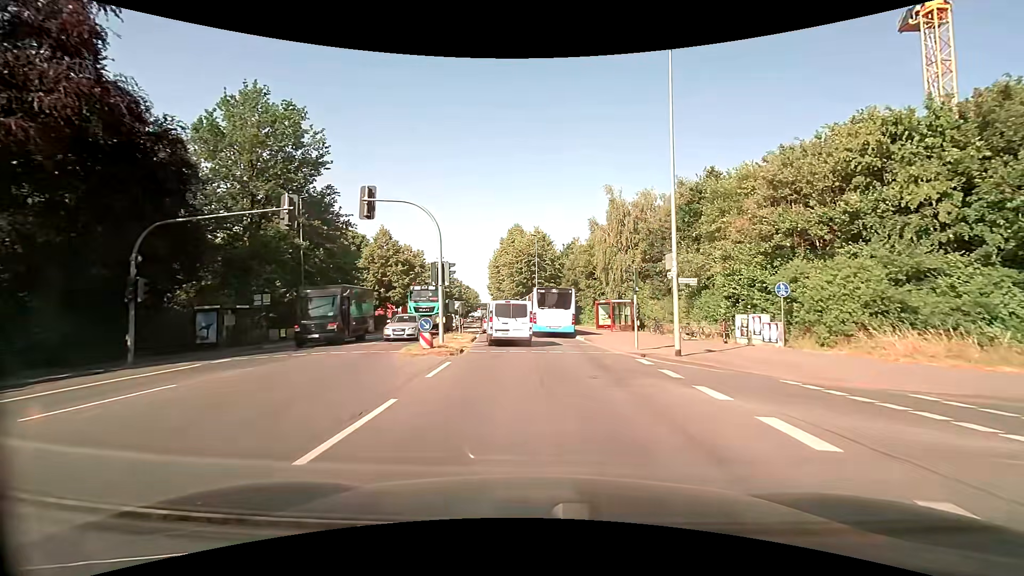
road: secondary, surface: asphalt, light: Day
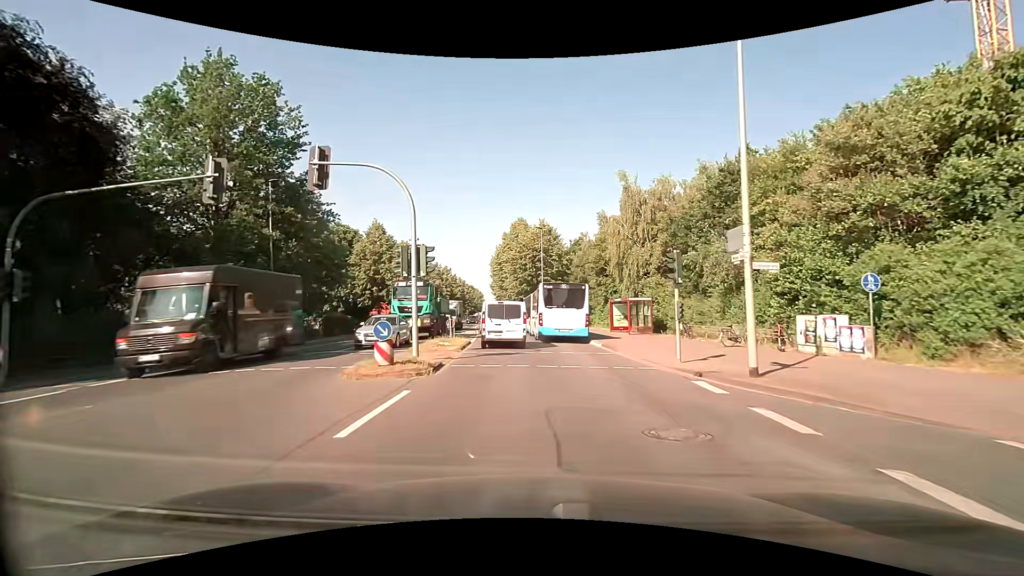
(0.0, +5.1) m; -1°
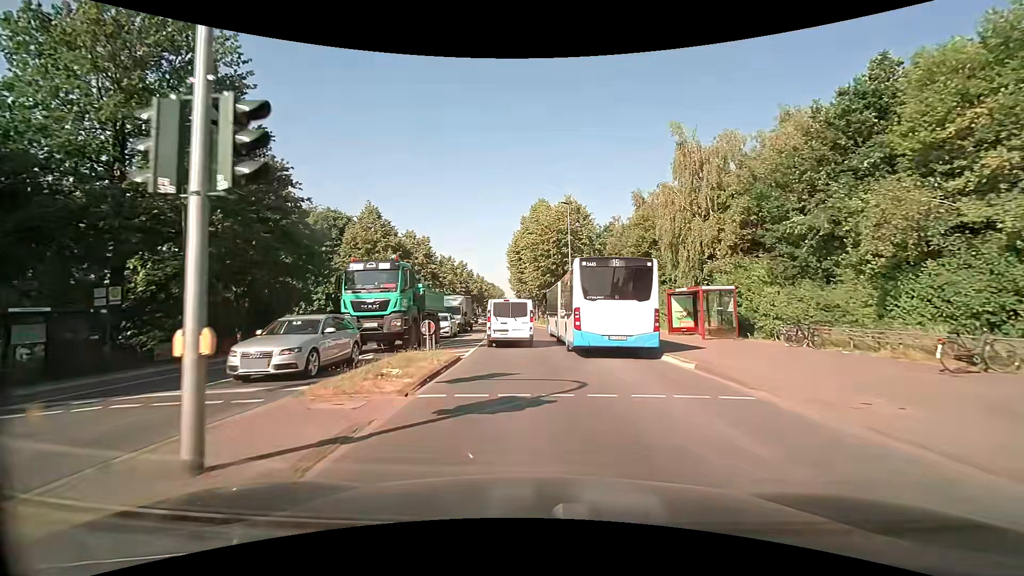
(-0.1, +10.2) m; -2°
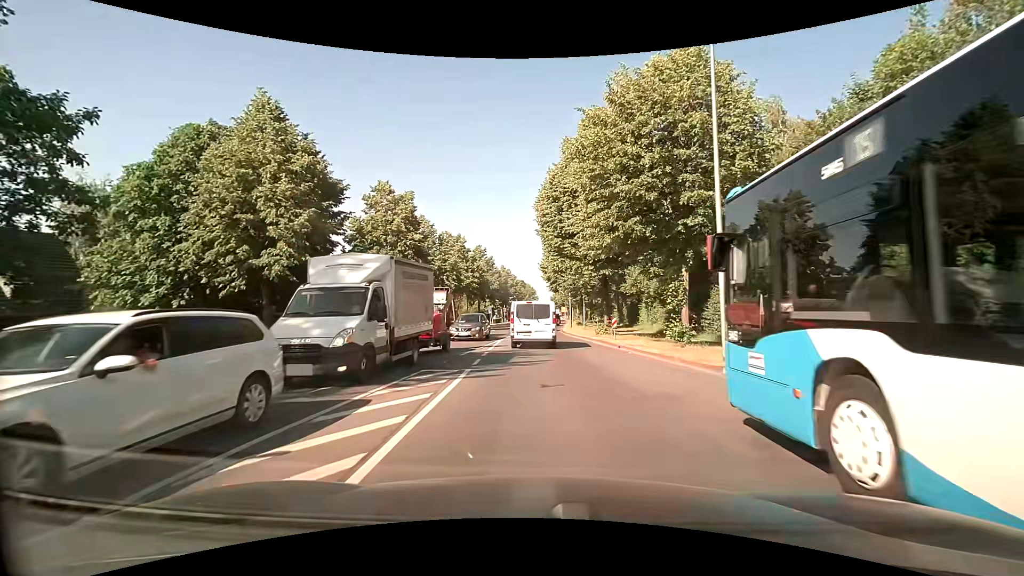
(-1.1, +26.3) m; -4°
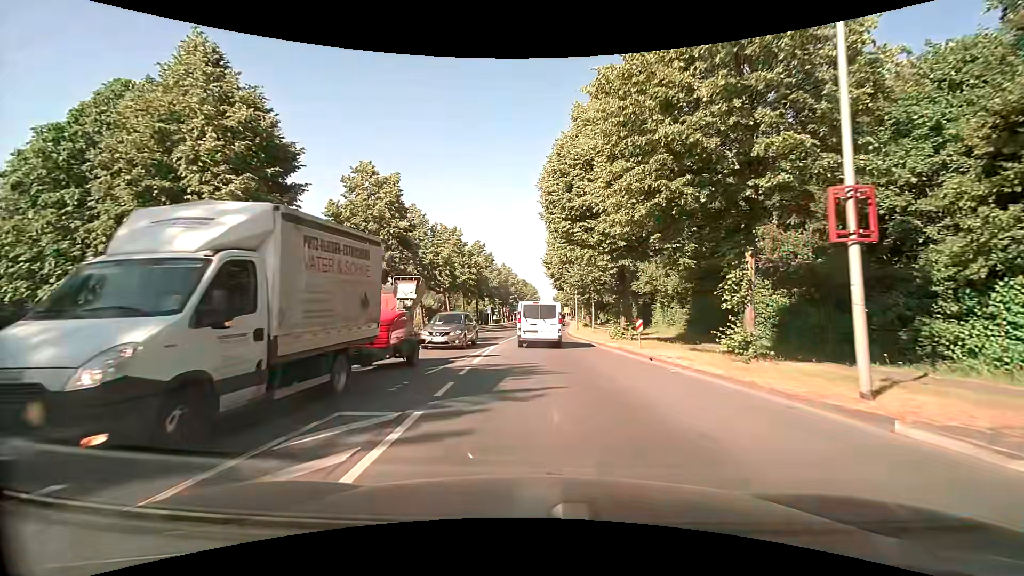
(0.0, +5.5) m; 0°
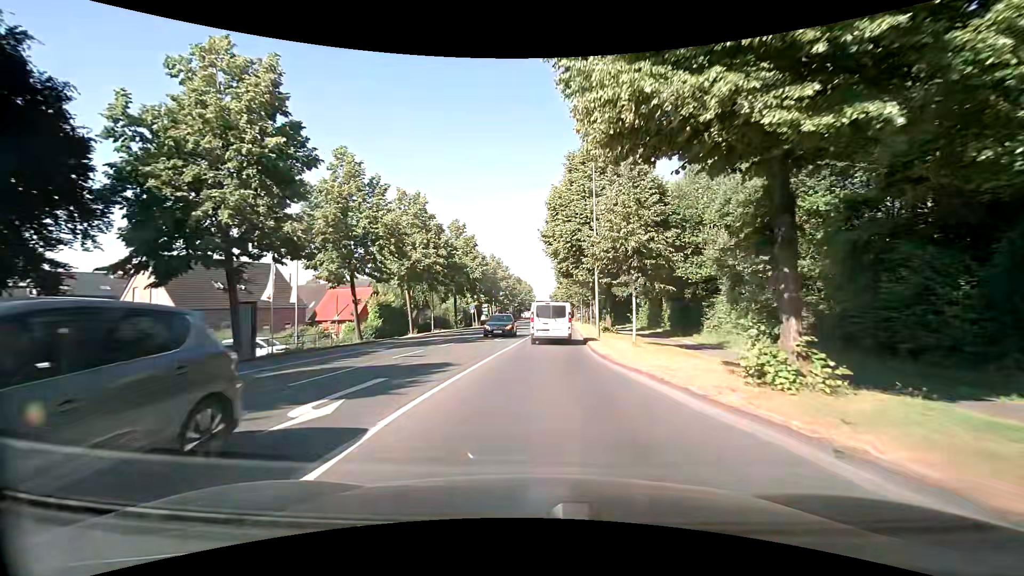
(+0.1, +17.8) m; +1°
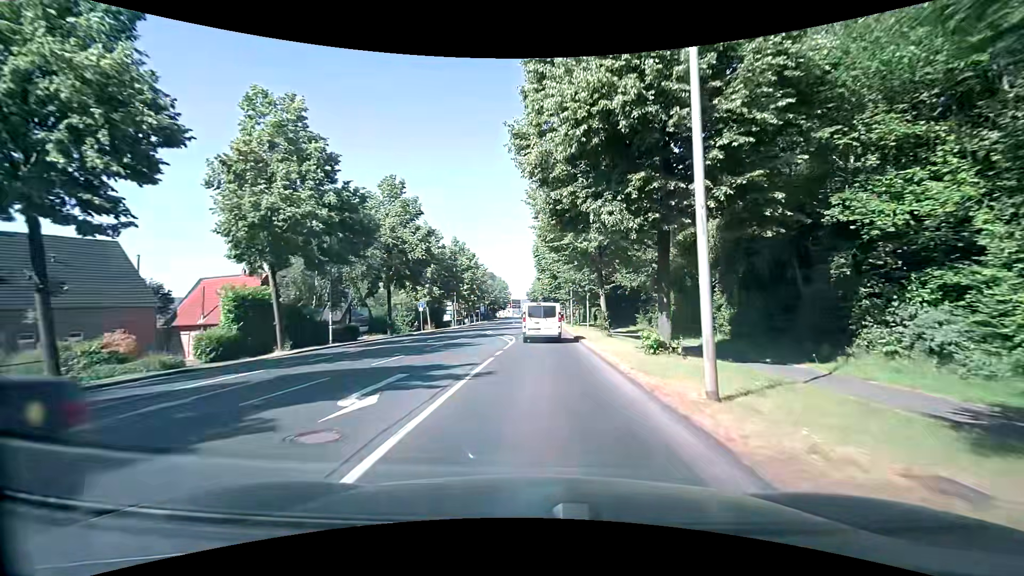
(+0.3, +19.9) m; +2°
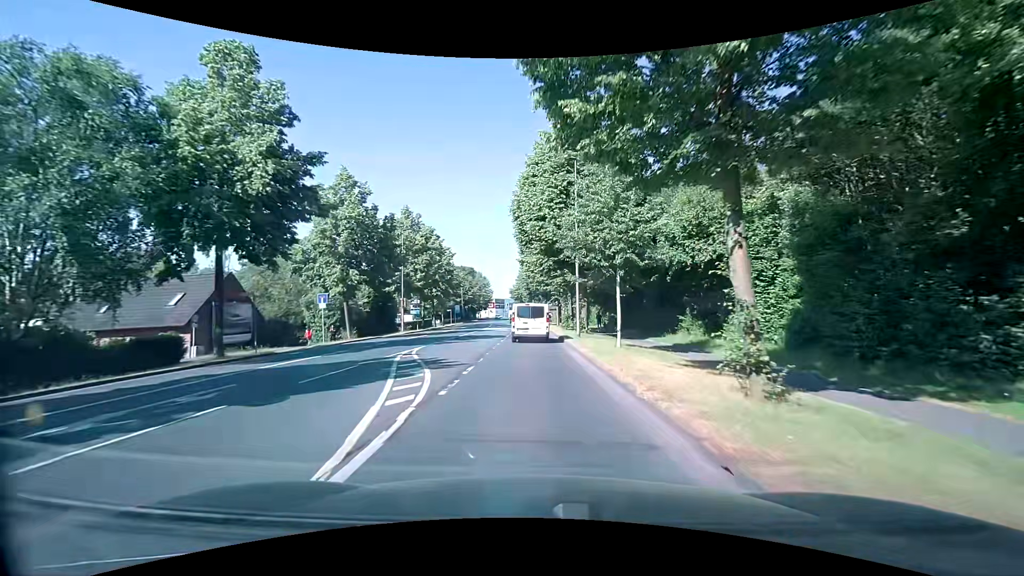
(+0.4, +21.3) m; +2°
(0, +10) (0, +20) (0, +30) (0, +40) (-1, +50) (-1, +60) (-2, +70) (-2, +80) (-3, +90) (-4, +100) m
